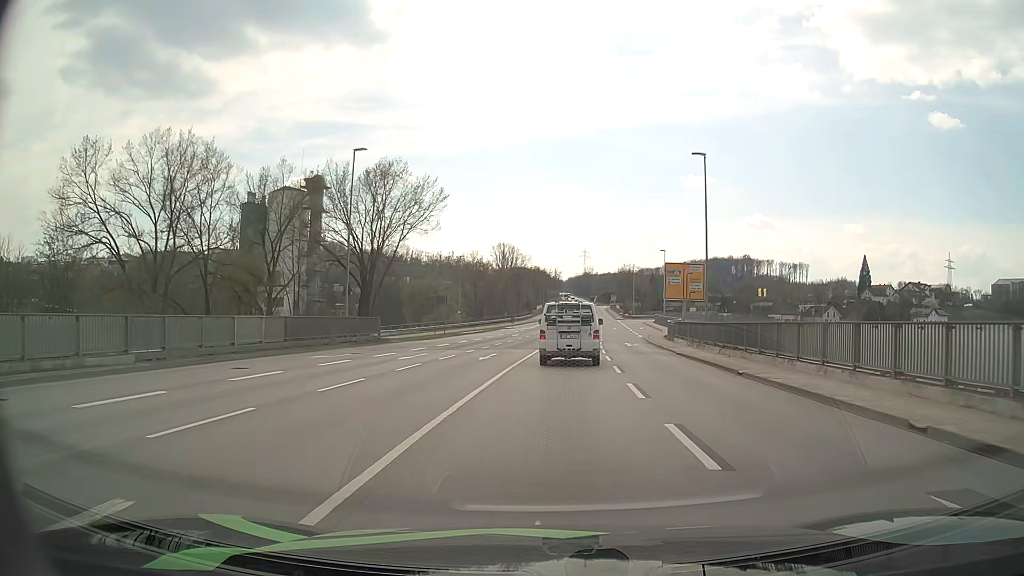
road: primary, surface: asphalt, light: Day
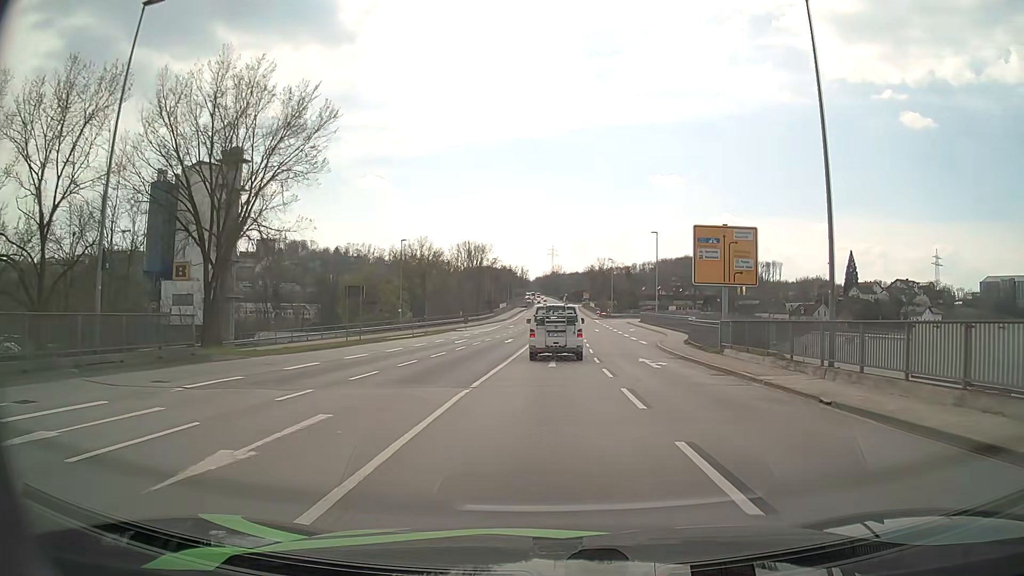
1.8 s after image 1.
(+0.5, +19.6) m; +3°
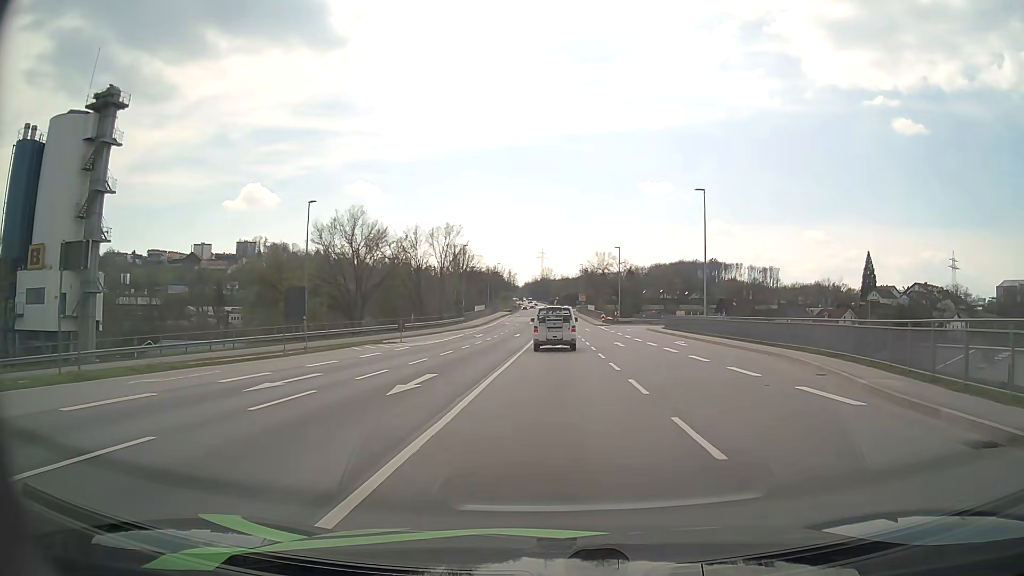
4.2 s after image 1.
(+0.3, +28.3) m; +1°
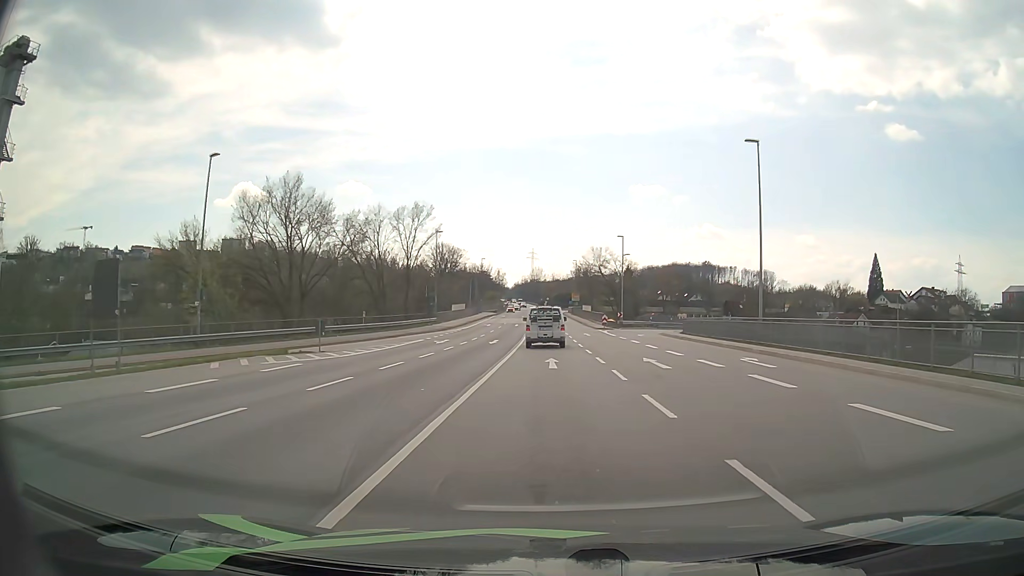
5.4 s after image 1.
(+0.1, +15.0) m; +1°
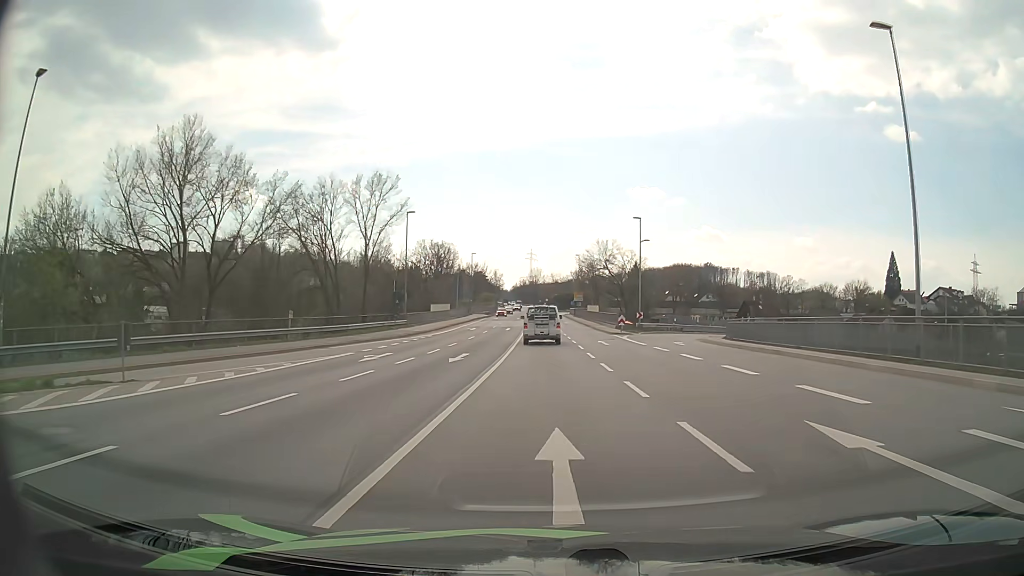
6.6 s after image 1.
(0.0, +15.7) m; 0°
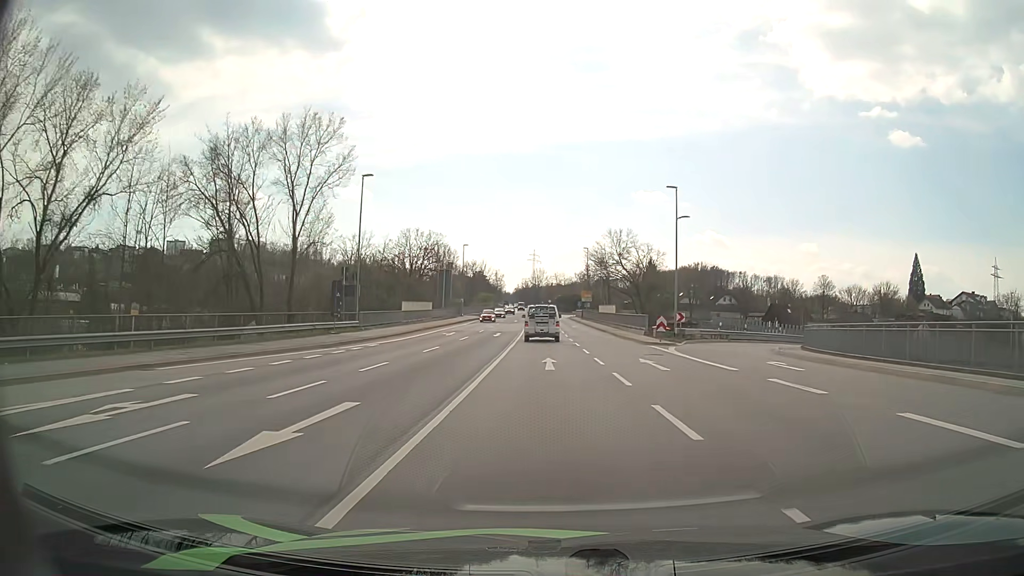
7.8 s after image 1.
(-0.1, +16.3) m; 0°
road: primary_link
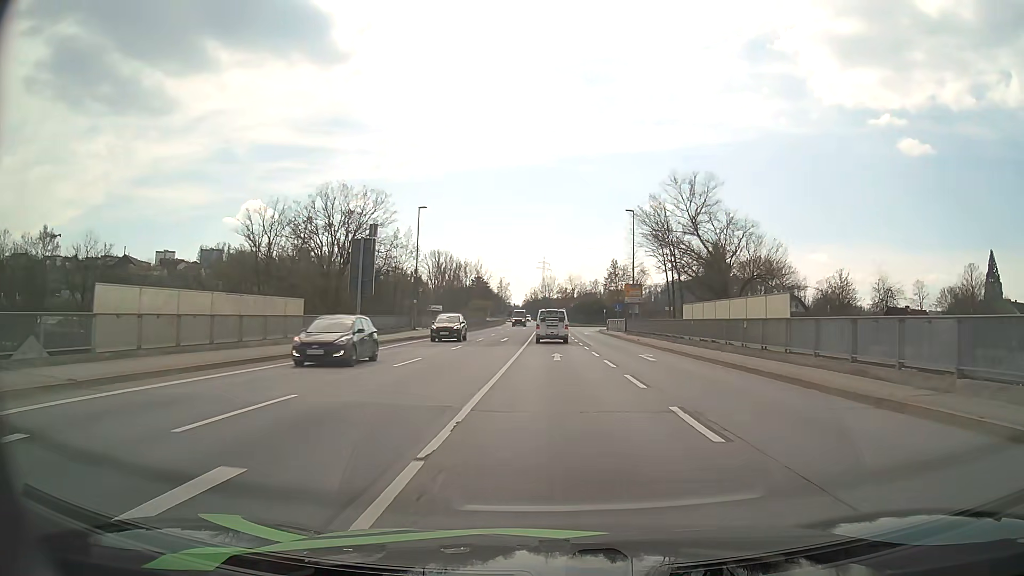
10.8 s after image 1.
(-0.7, +43.2) m; -1°
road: primary
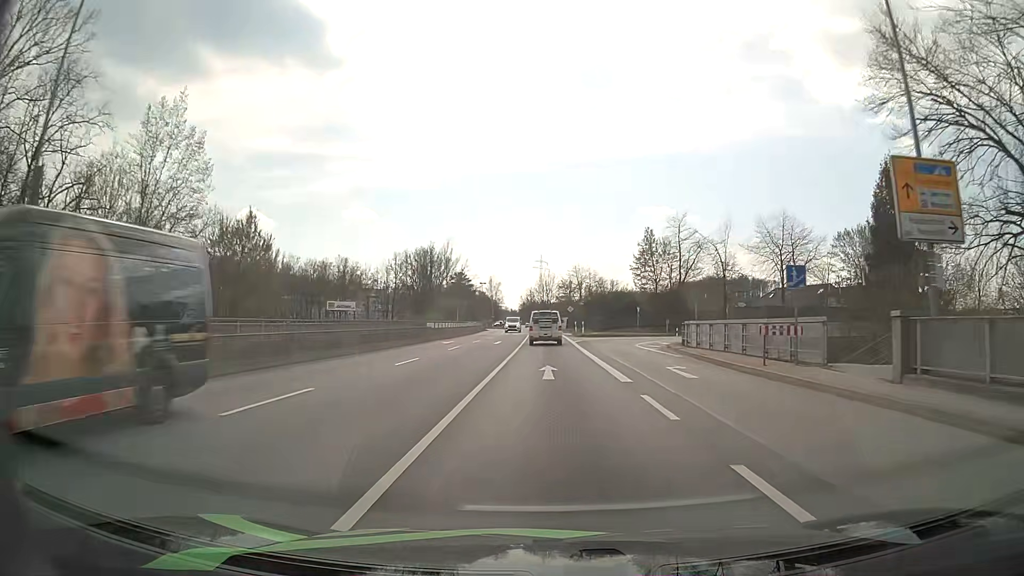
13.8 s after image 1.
(+0.3, +46.1) m; 0°
(0, +10) (0, +20) (0, +30) (0, +40) (0, +50) (0, +60) (0, +70) (-1, +80) (-1, +90) (-1, +100) m
